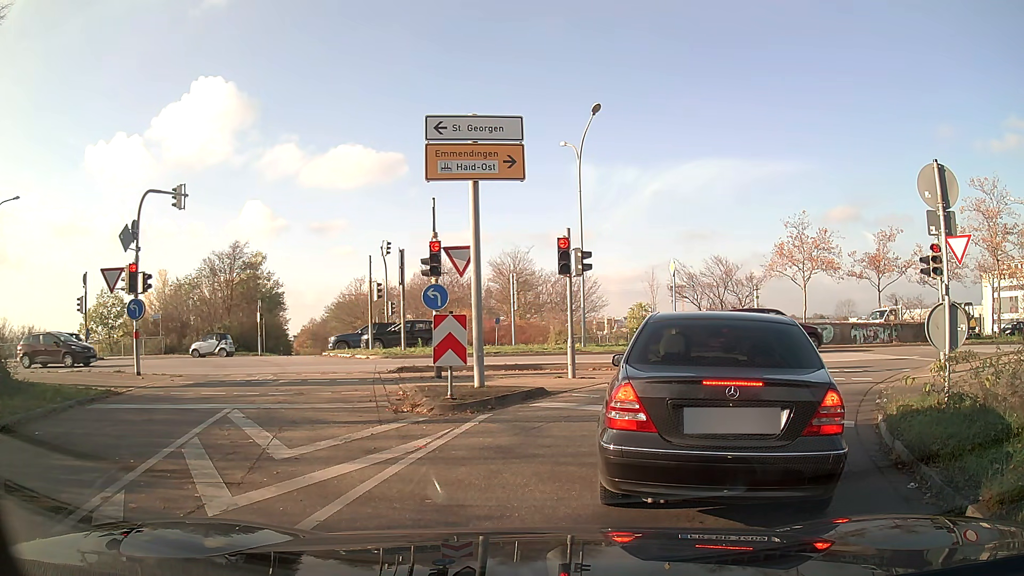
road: primary_link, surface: asphalt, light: Day
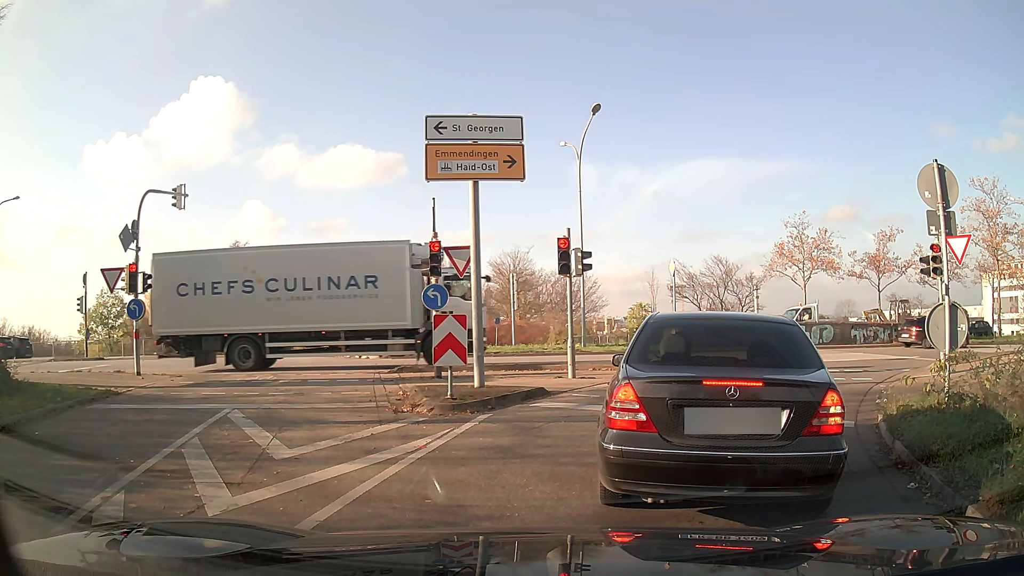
(0.0, 0.0) m; 0°
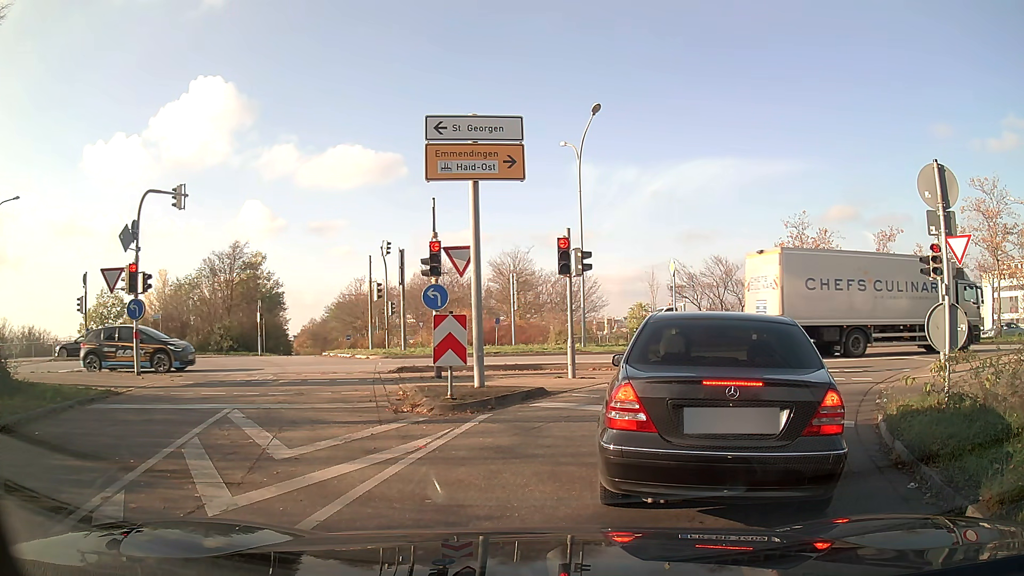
(0.0, 0.0) m; 0°
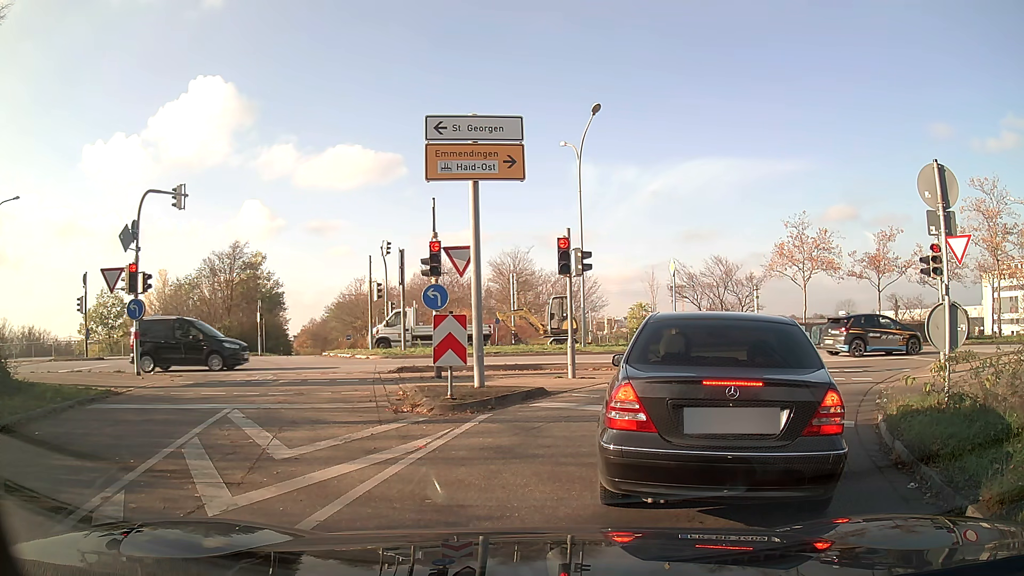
(0.0, 0.0) m; 0°
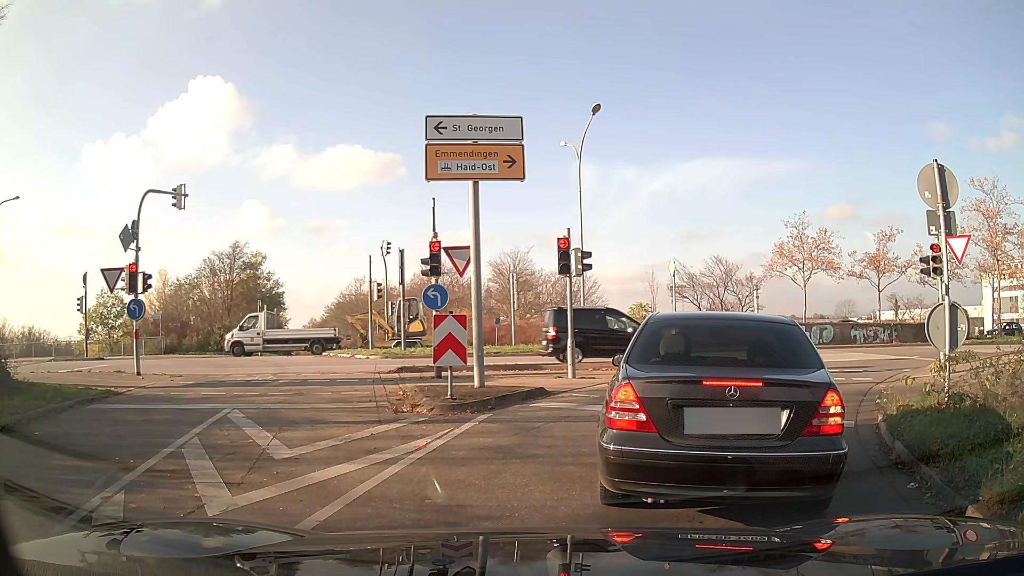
(0.0, 0.0) m; 0°
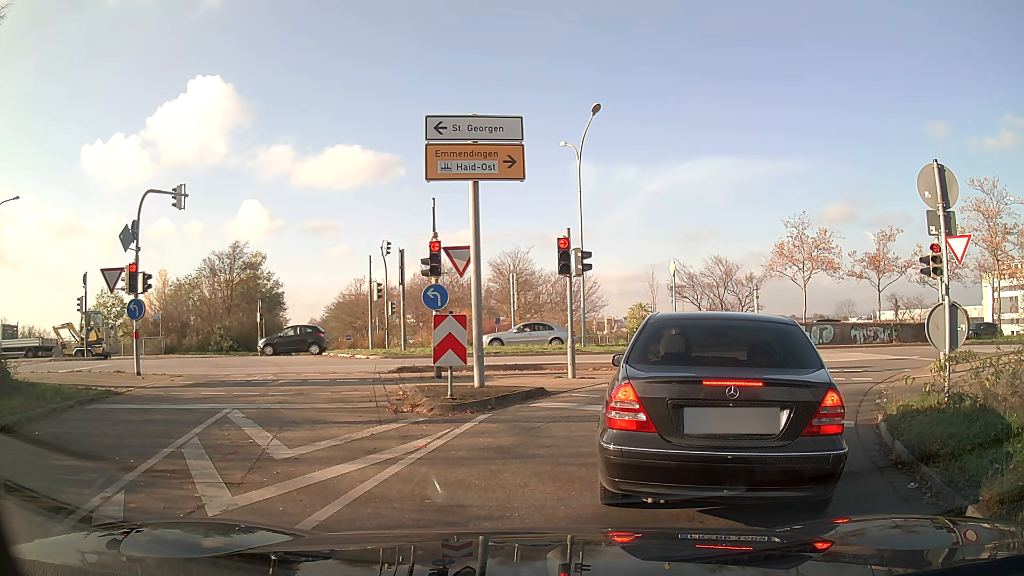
(0.0, 0.0) m; 0°
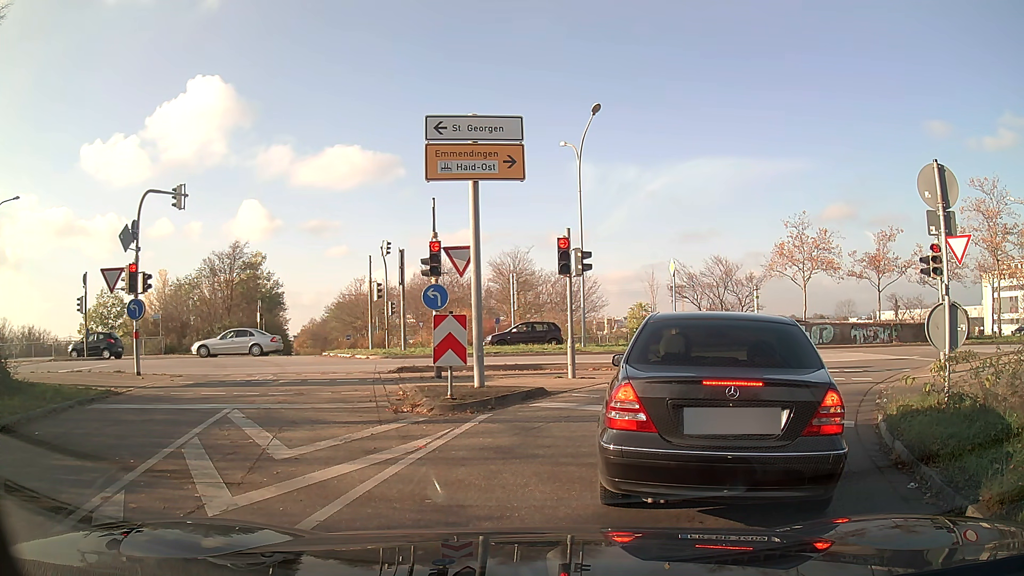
(0.0, 0.0) m; 0°
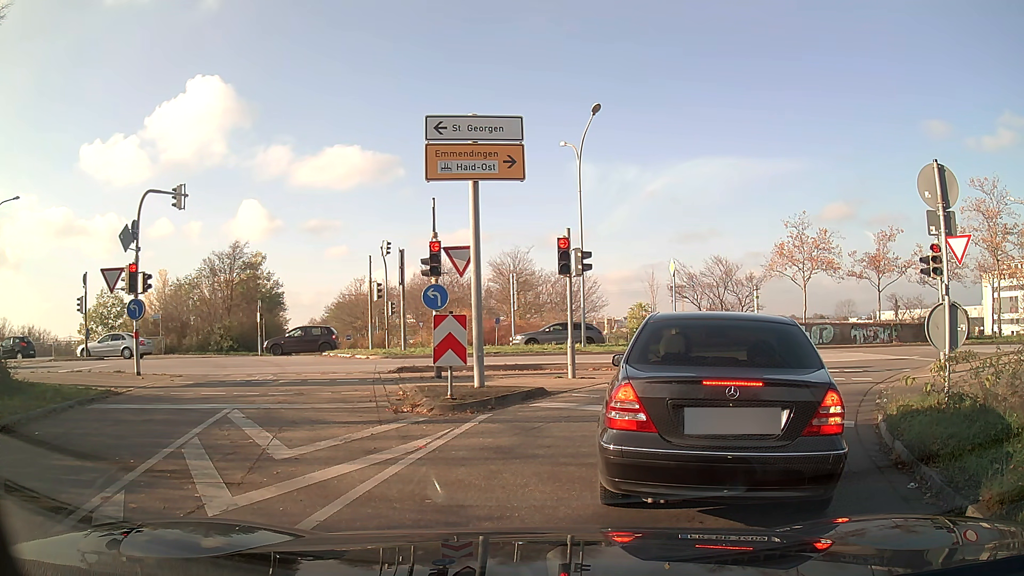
(0.0, 0.0) m; 0°
